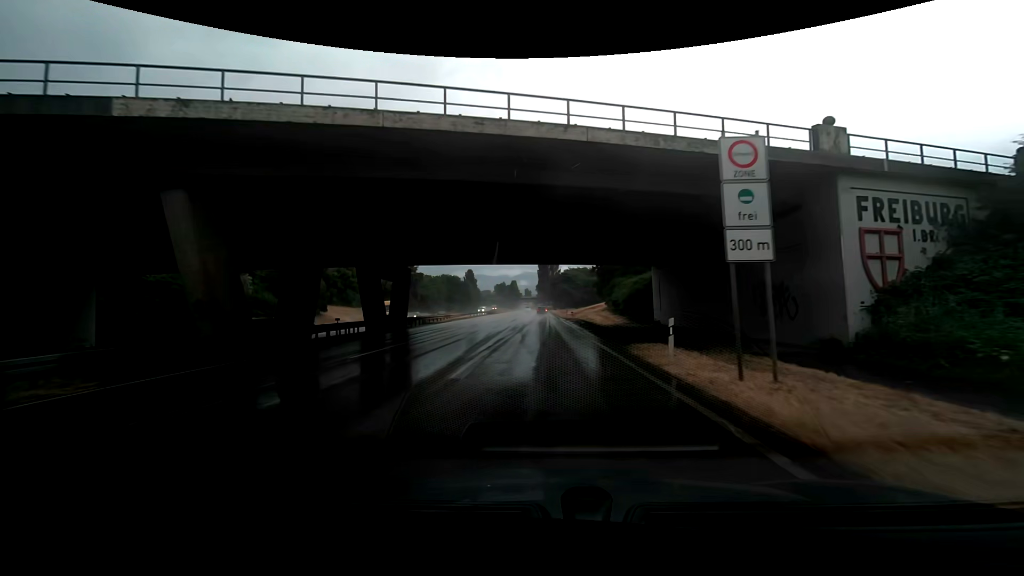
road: trunk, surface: asphalt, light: Day
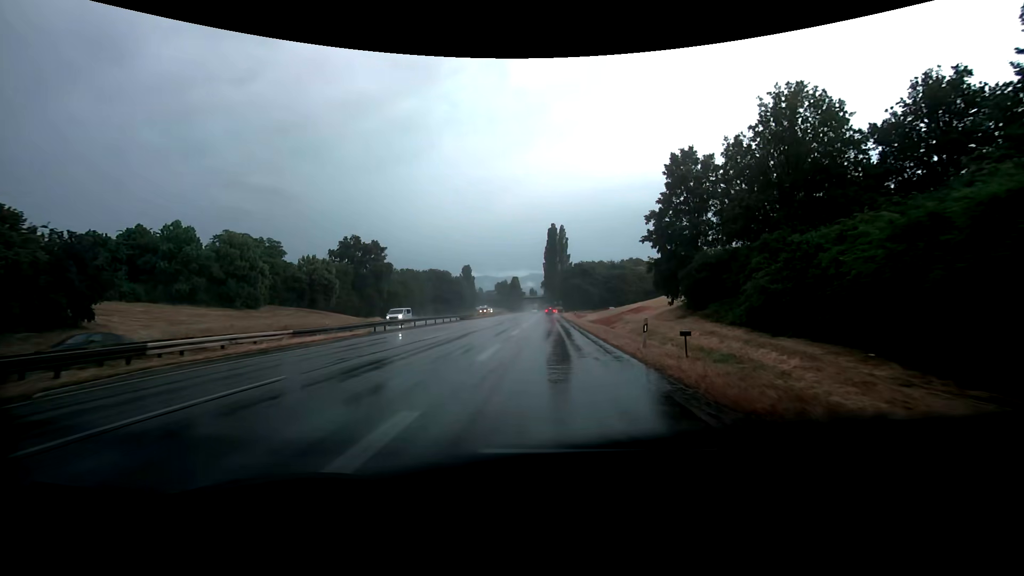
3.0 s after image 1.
(-0.4, +45.6) m; 0°
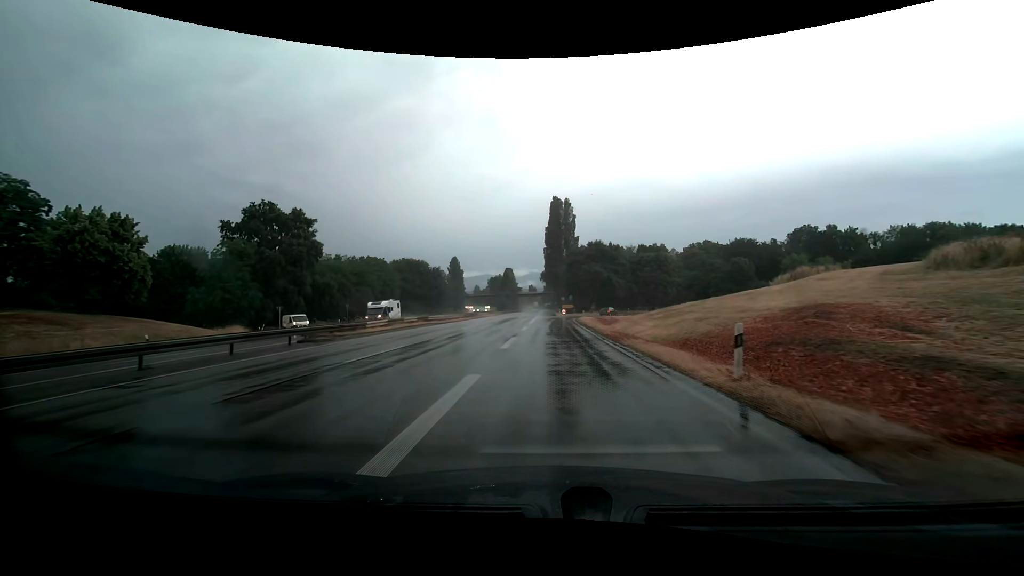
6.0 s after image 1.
(-0.6, +45.9) m; -1°
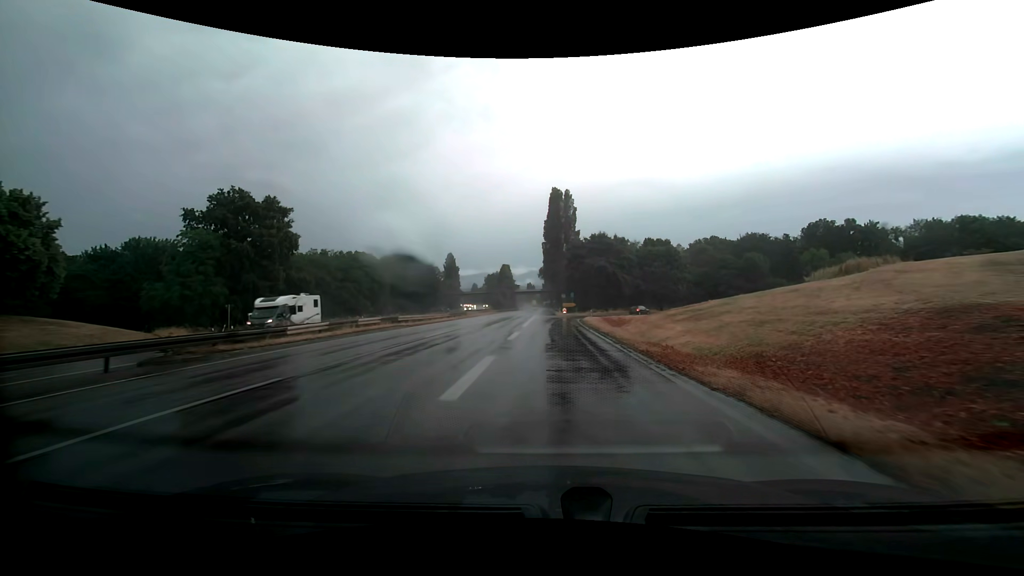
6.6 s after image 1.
(0.0, +9.0) m; 0°
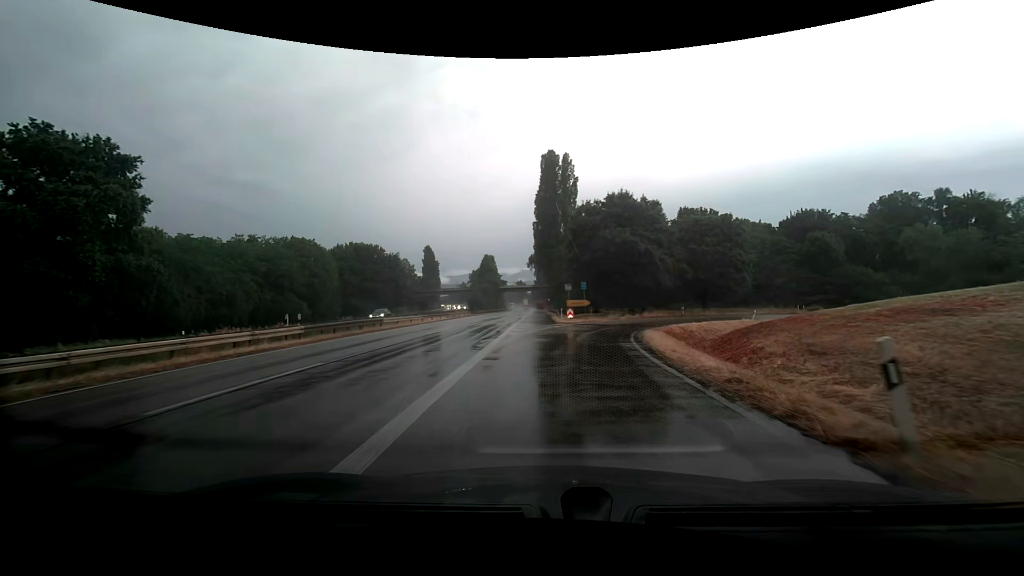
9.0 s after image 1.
(+0.1, +32.8) m; +1°
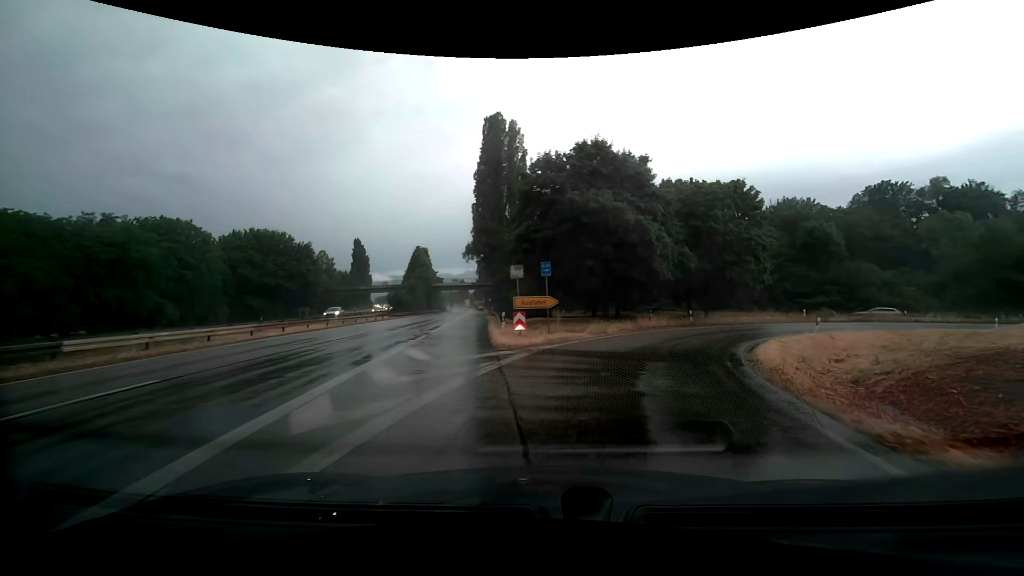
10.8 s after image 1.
(+0.4, +20.0) m; +5°
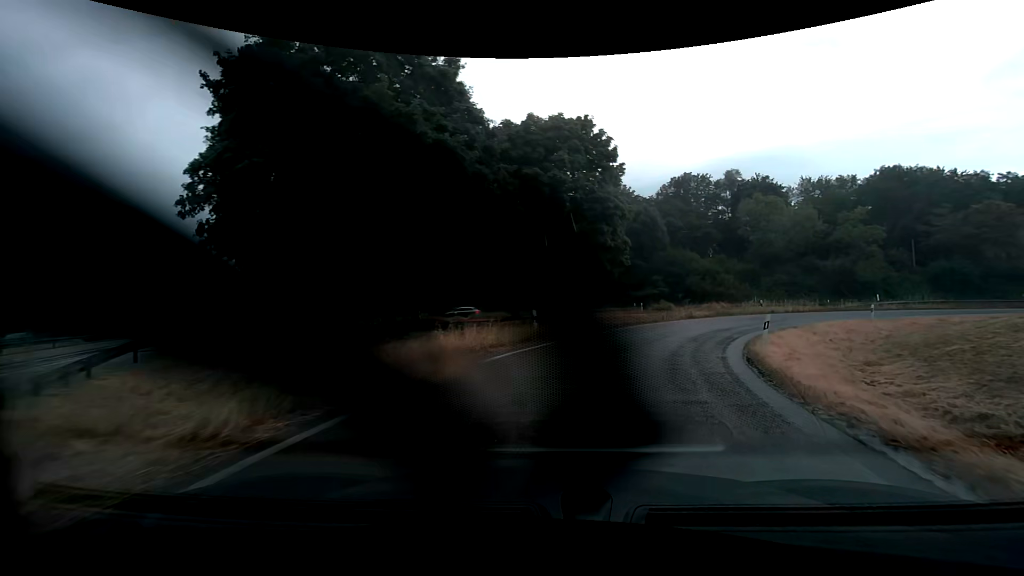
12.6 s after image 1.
(+3.0, +17.2) m; +20°
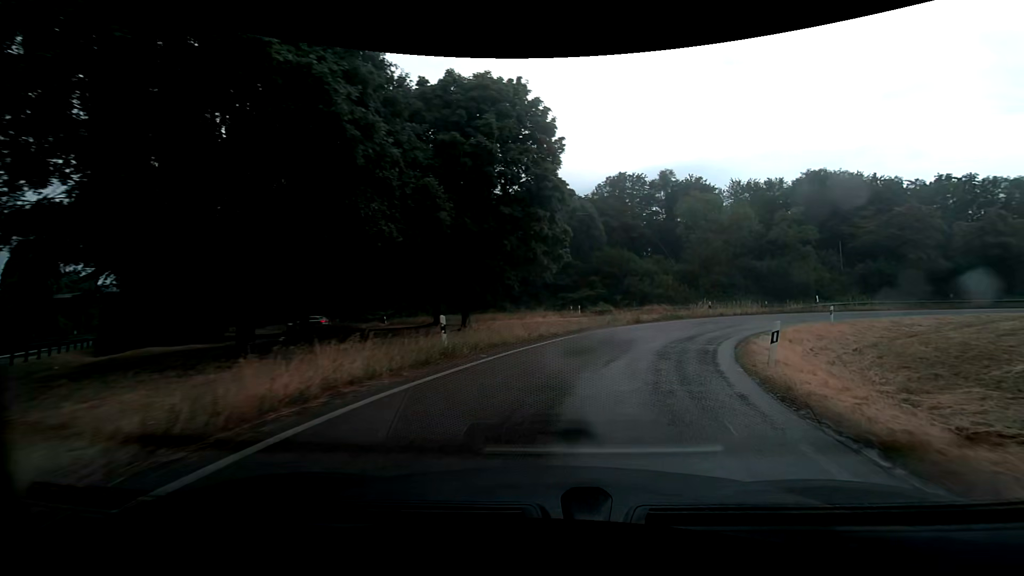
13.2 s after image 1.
(+0.3, +5.6) m; +8°
(+1, +10) (+4, +20) (+8, +28) (+15, +36) (+23, +41) (+33, +45) (+42, +47) (+52, +49) (+62, +51) (+72, +52) m
